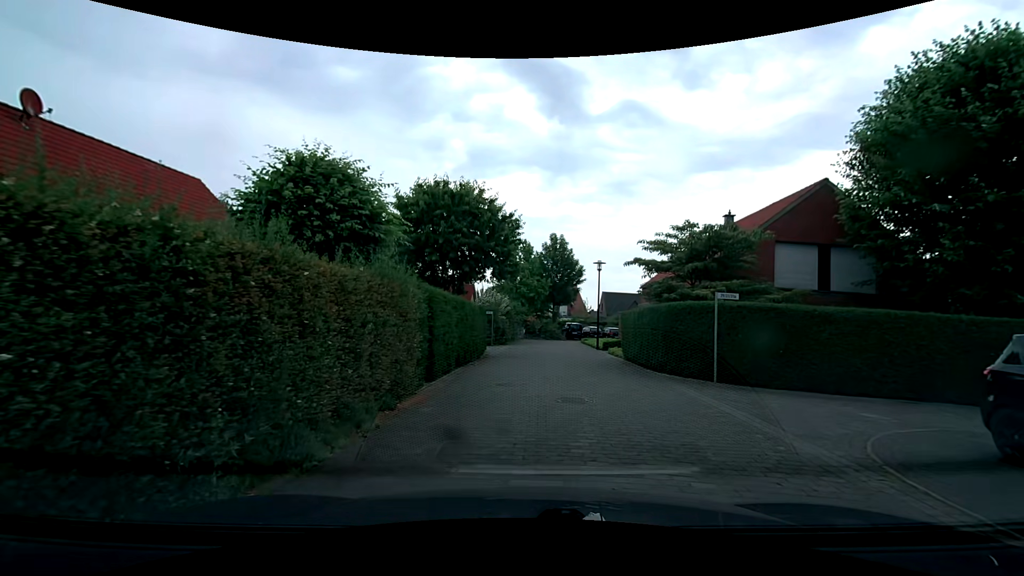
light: Day
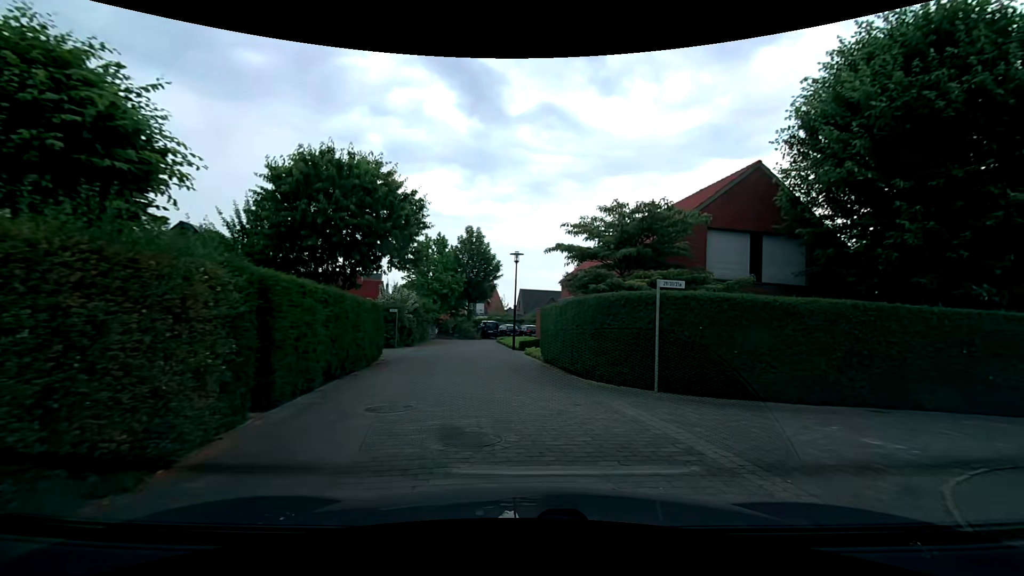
(+0.2, +3.2) m; +10°
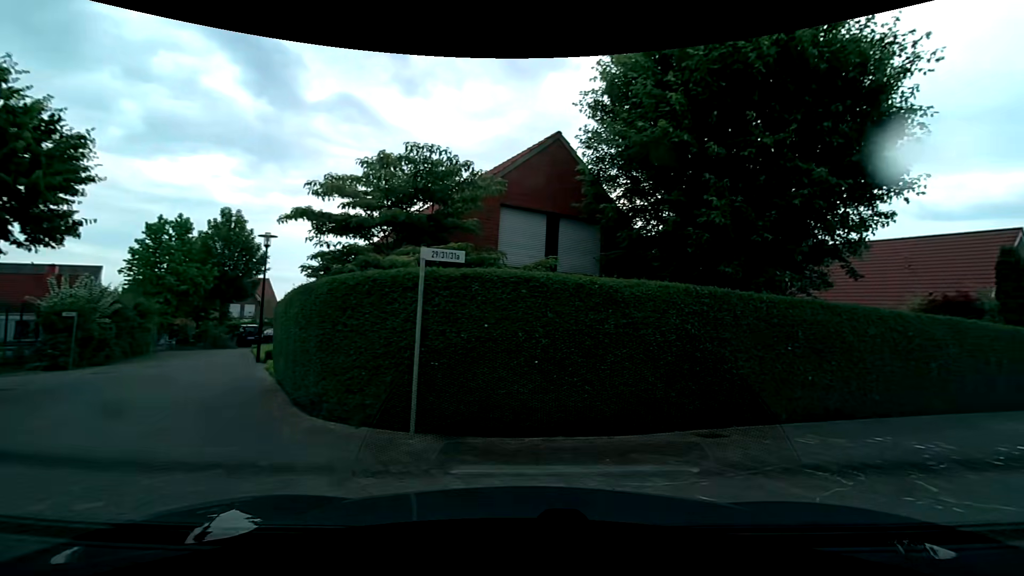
(+0.7, +4.4) m; +22°
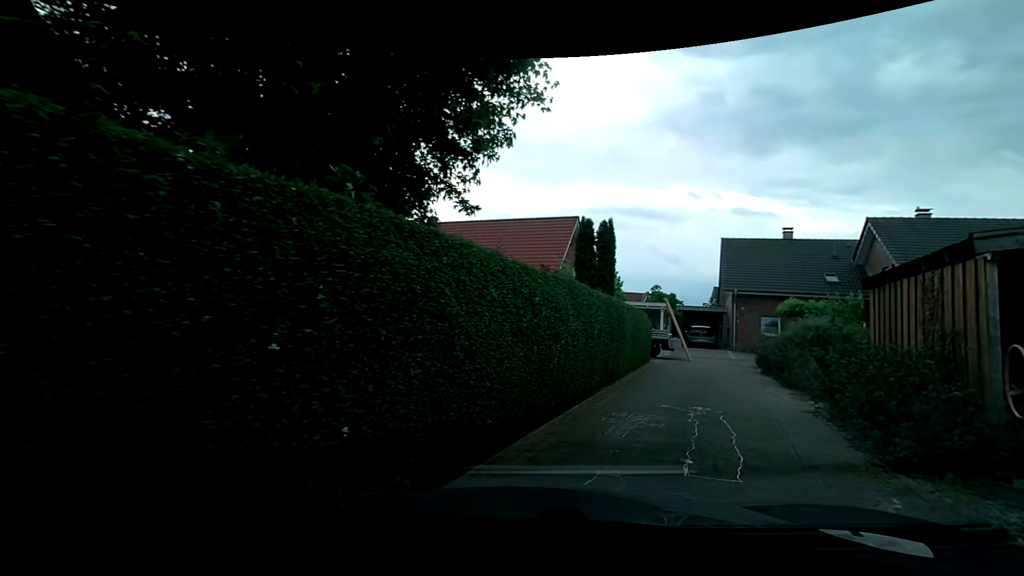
(+2.3, +6.3) m; +39°
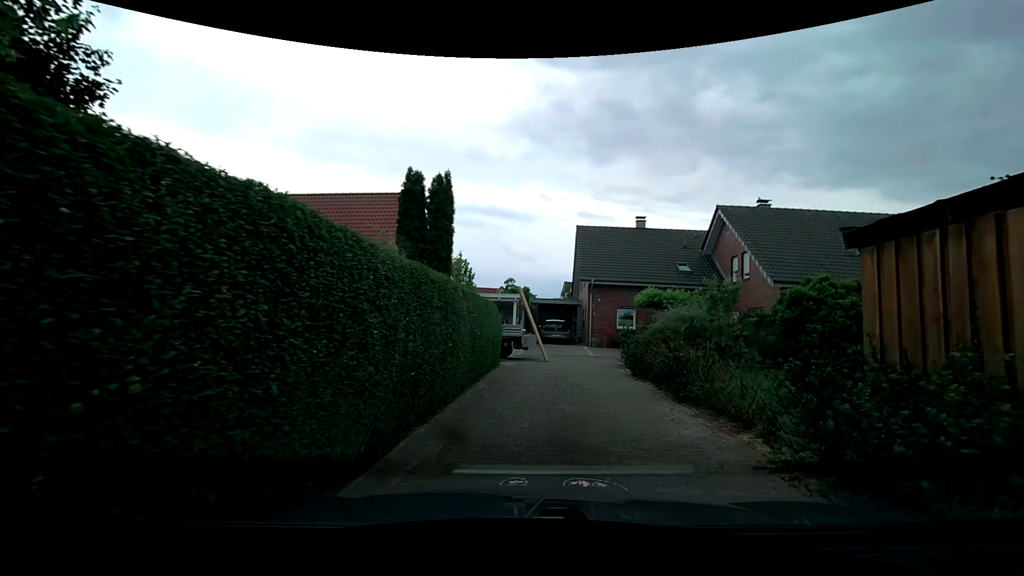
(+0.9, +5.0) m; +17°
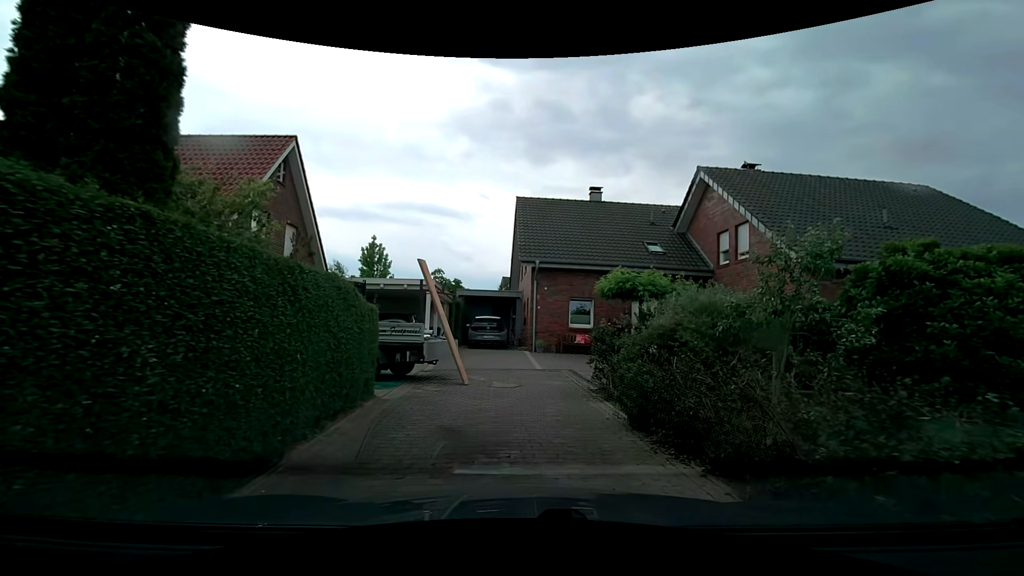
(+0.6, +7.5) m; +8°
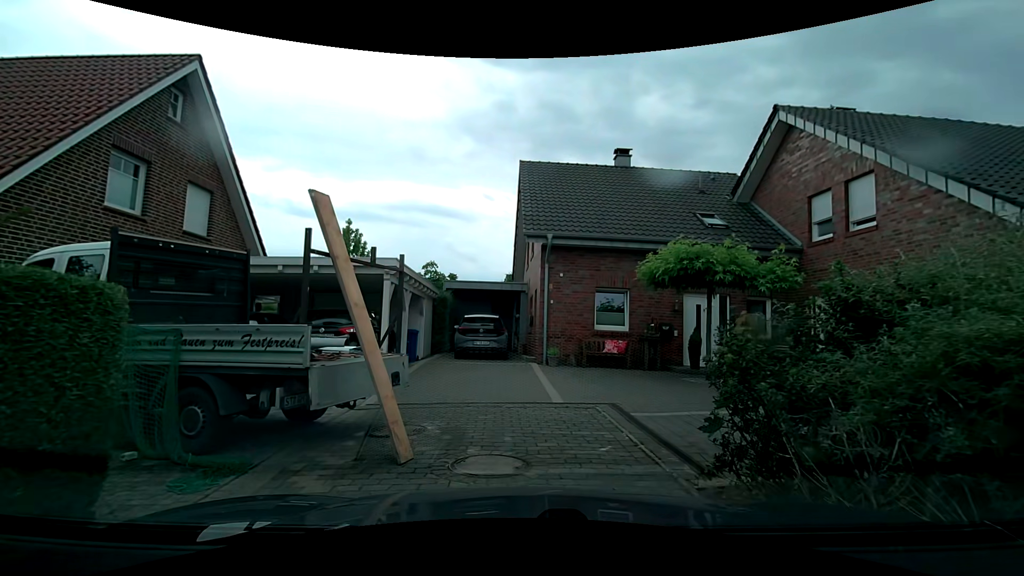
(0.0, +6.0) m; 0°
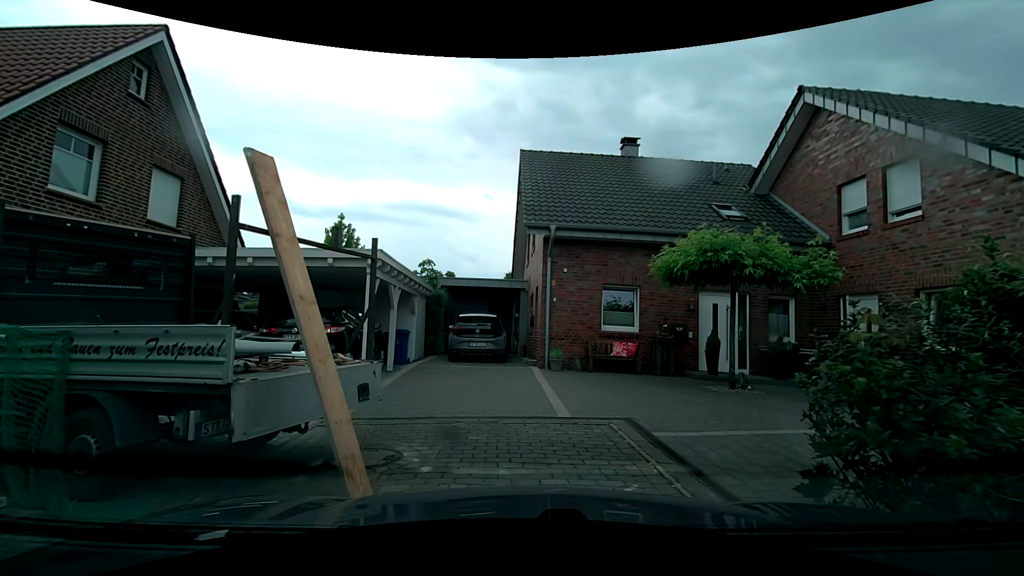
(0.0, +1.3) m; -1°
